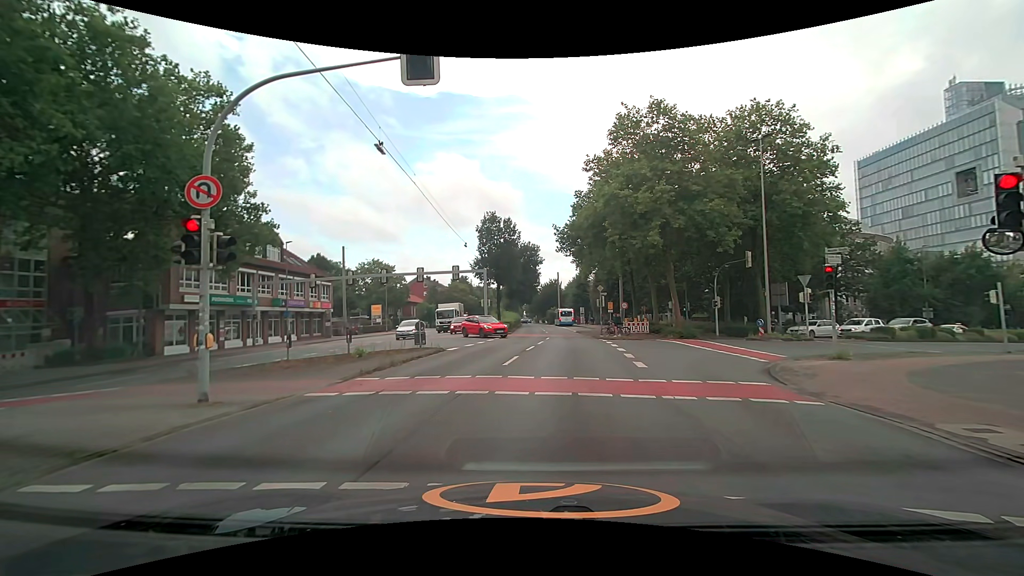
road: secondary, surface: asphalt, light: Day
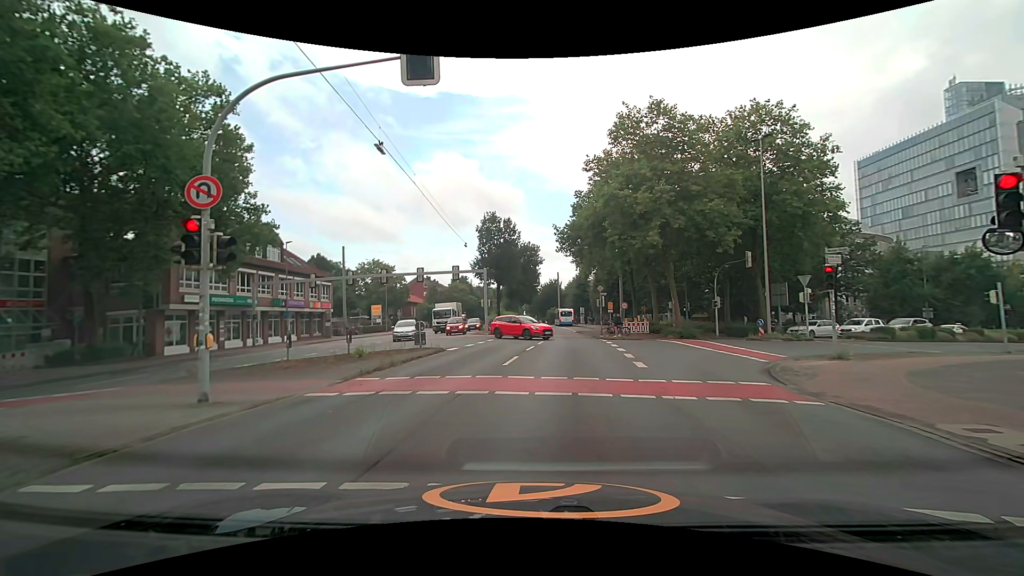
(0.0, 0.0) m; 0°
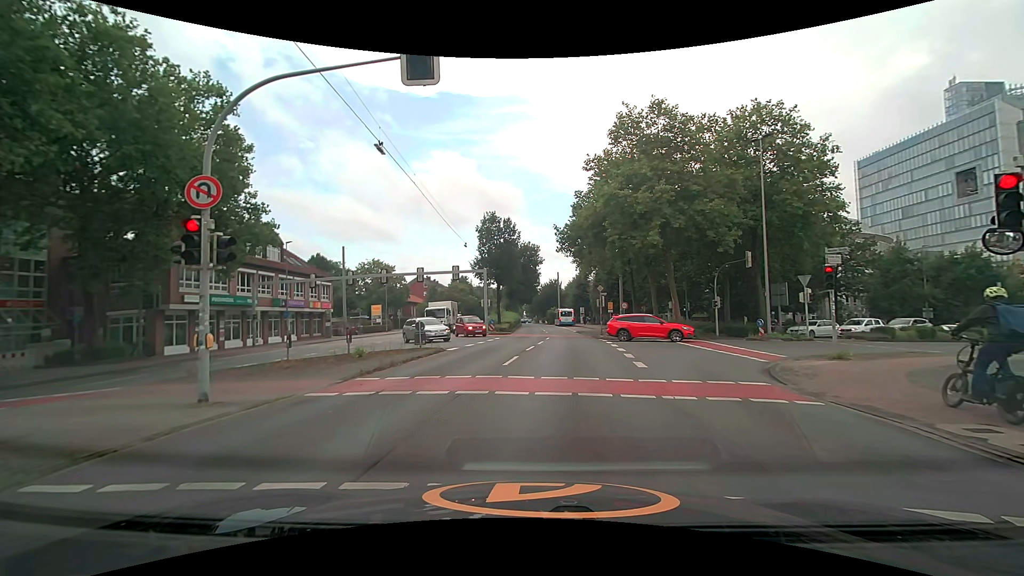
(0.0, 0.0) m; 0°
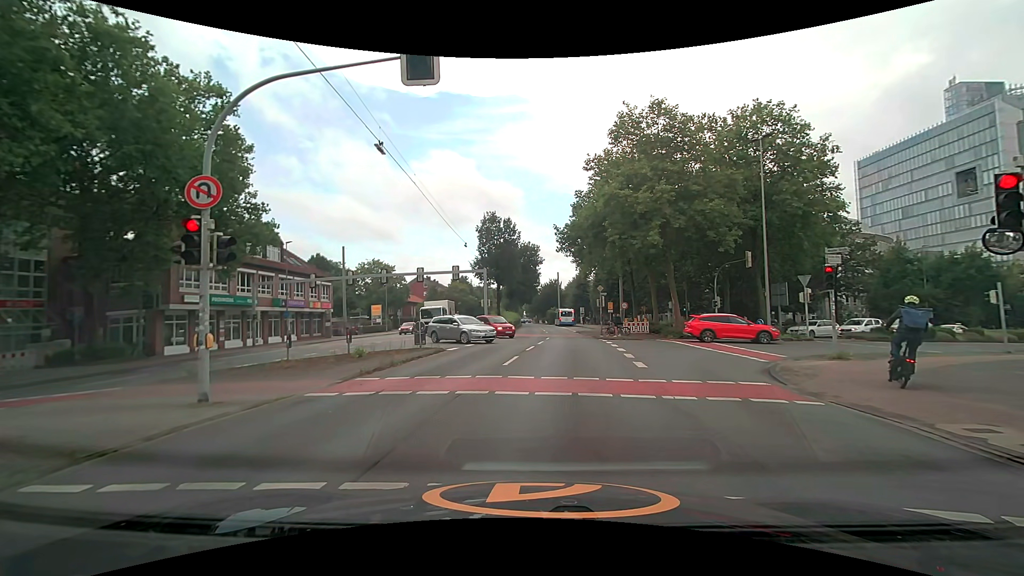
(0.0, 0.0) m; 0°
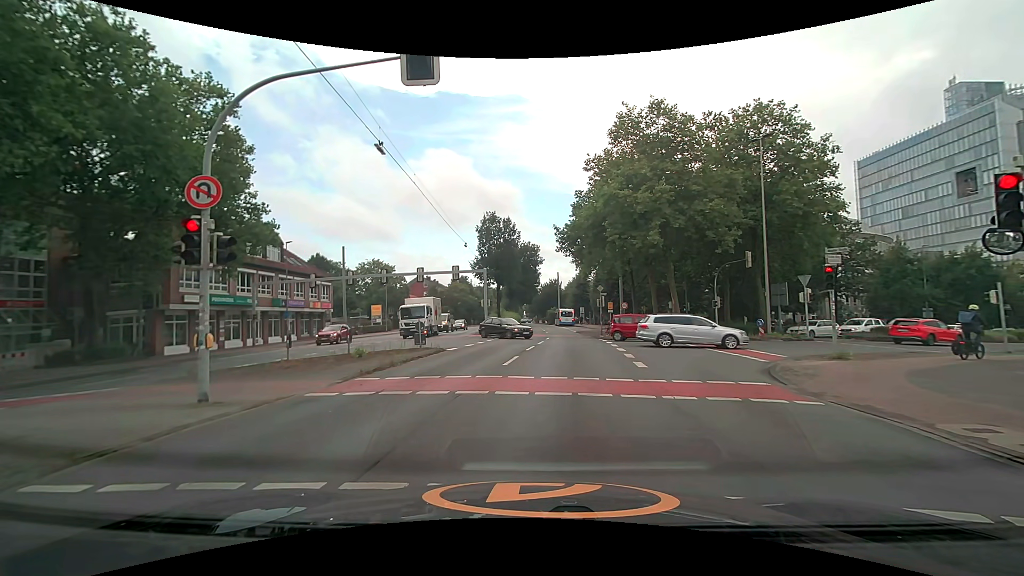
(0.0, 0.0) m; 0°
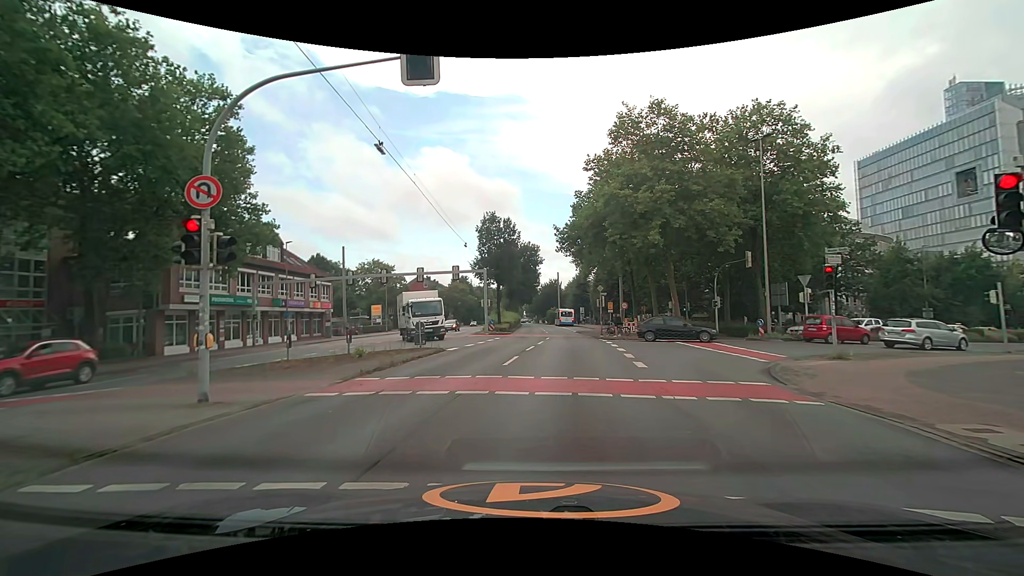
(0.0, 0.0) m; 0°
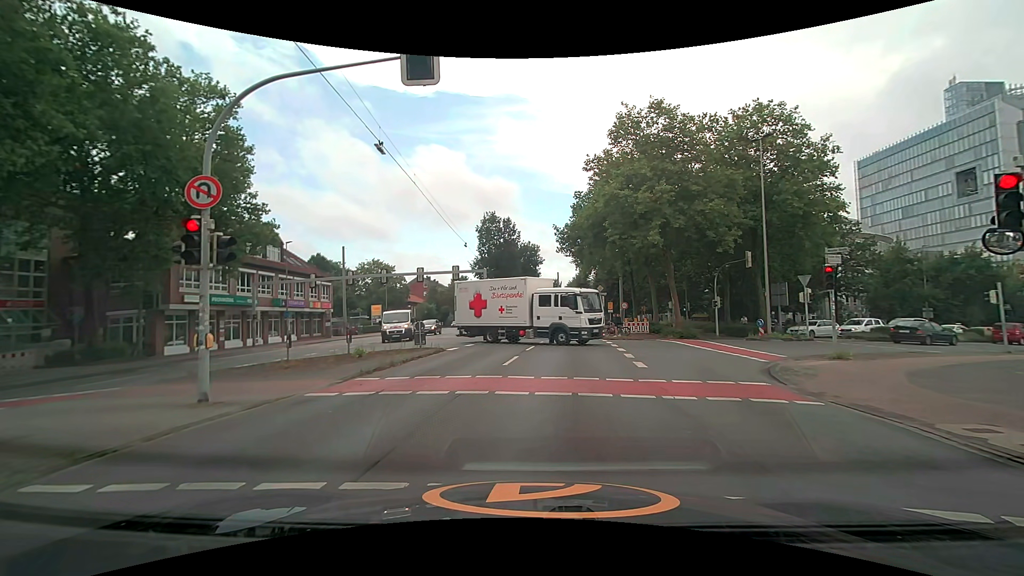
(0.0, 0.0) m; 0°
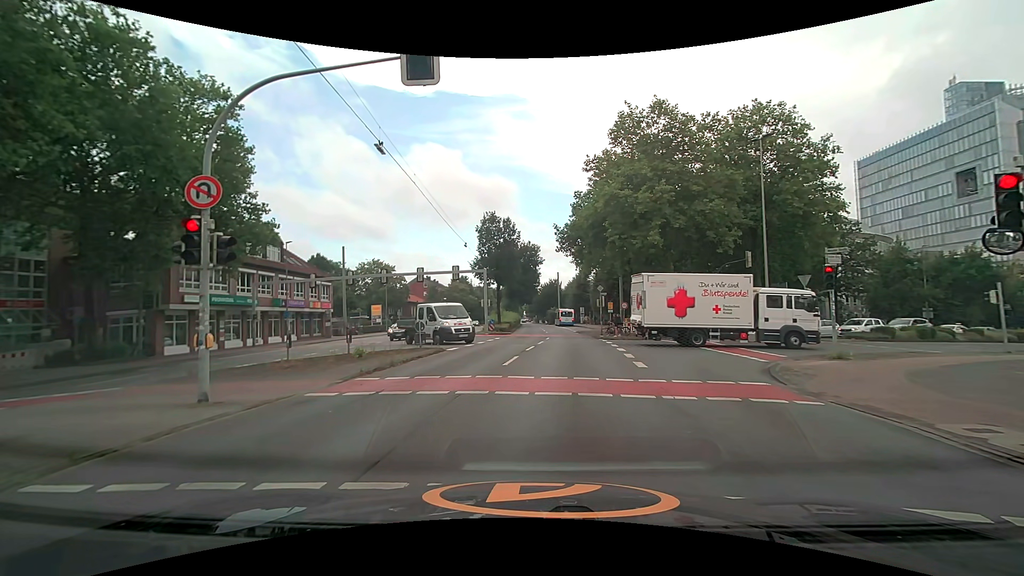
(0.0, 0.0) m; 0°
(0, +10) (+2, +20) (+3, +30) (+4, +40) (+4, +50) (+4, +60) (+5, +70) (+5, +80) (+5, +90) (+5, +100) m
